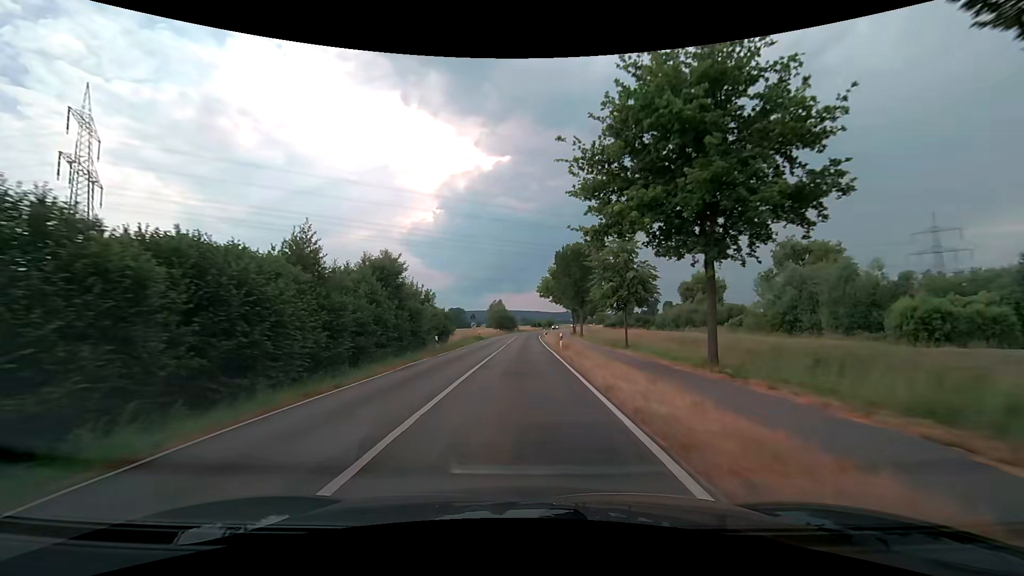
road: secondary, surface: asphalt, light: Day
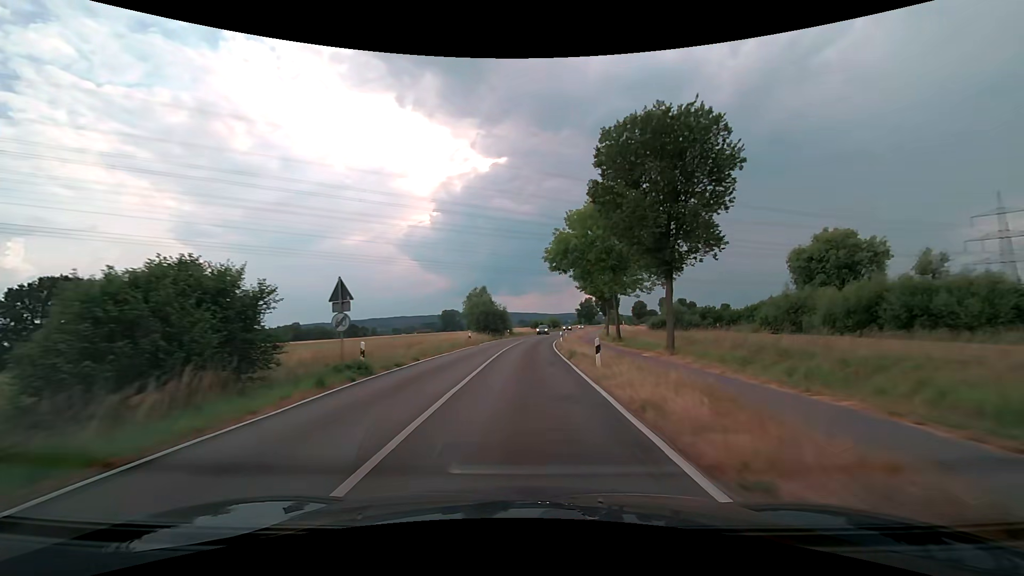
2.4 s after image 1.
(+0.1, +40.4) m; 0°
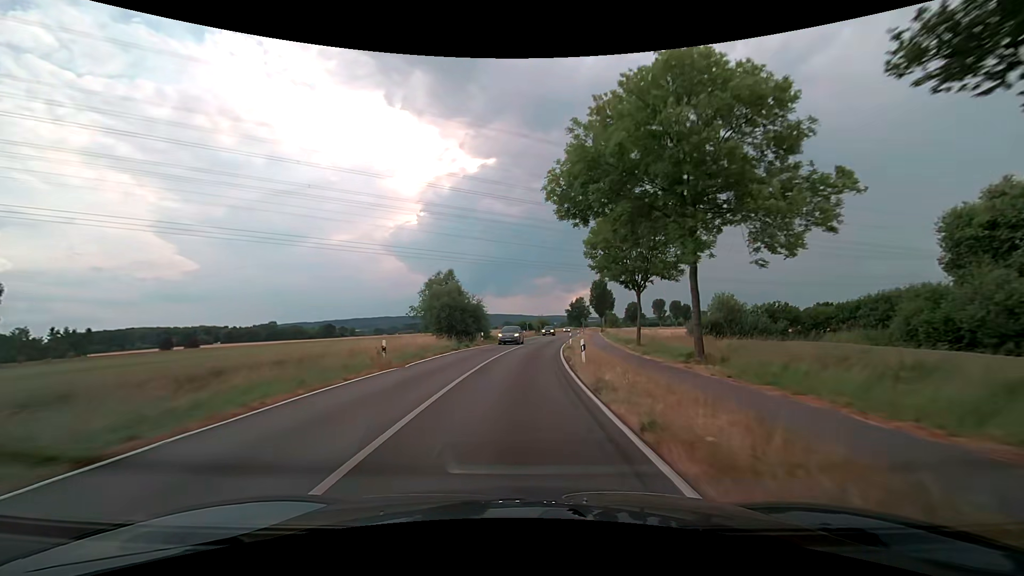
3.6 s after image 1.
(+0.2, +22.1) m; +1°
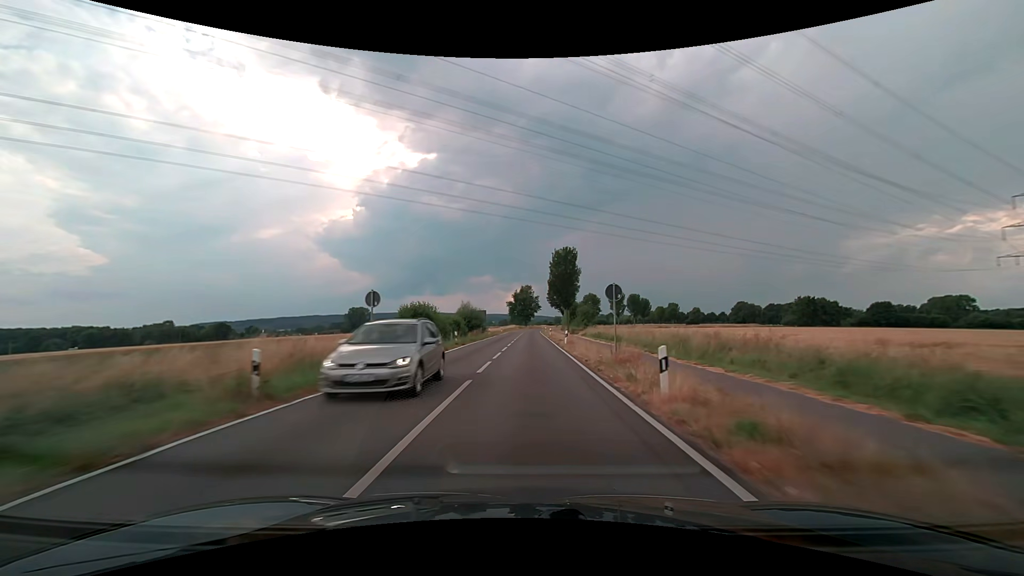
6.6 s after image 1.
(+3.7, +60.1) m; +7°
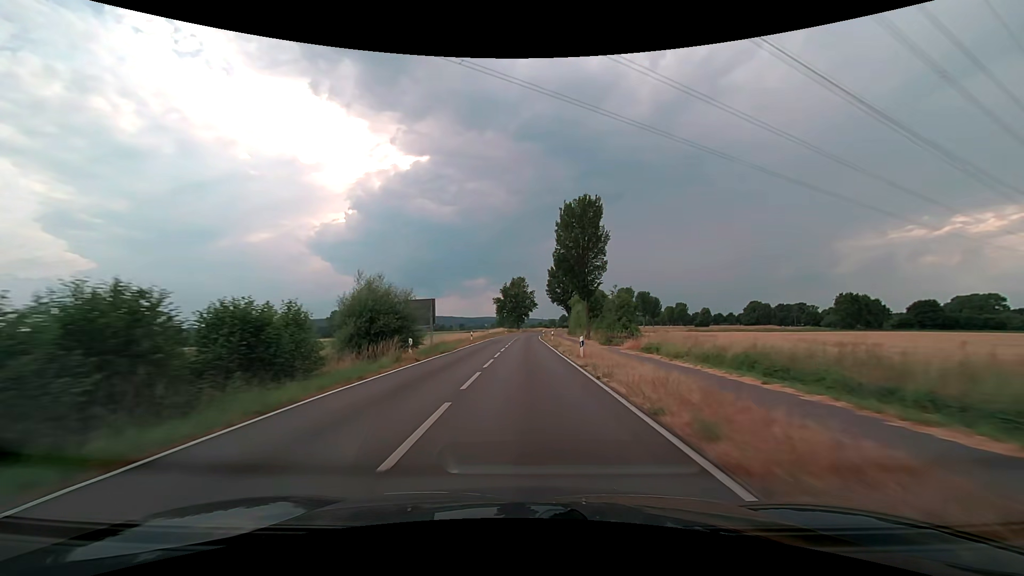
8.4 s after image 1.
(+0.3, +39.3) m; +1°
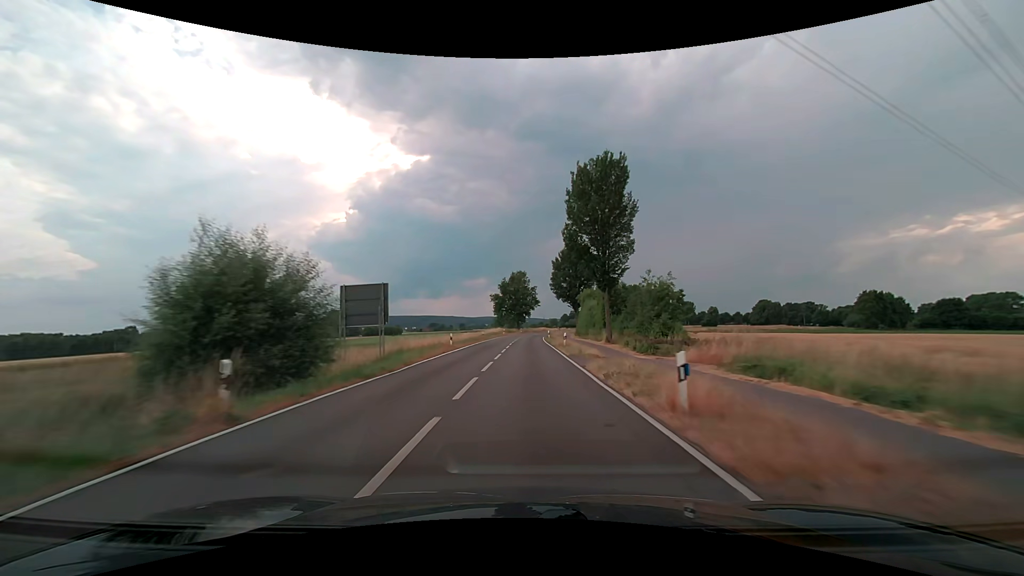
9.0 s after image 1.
(0.0, +13.6) m; 0°
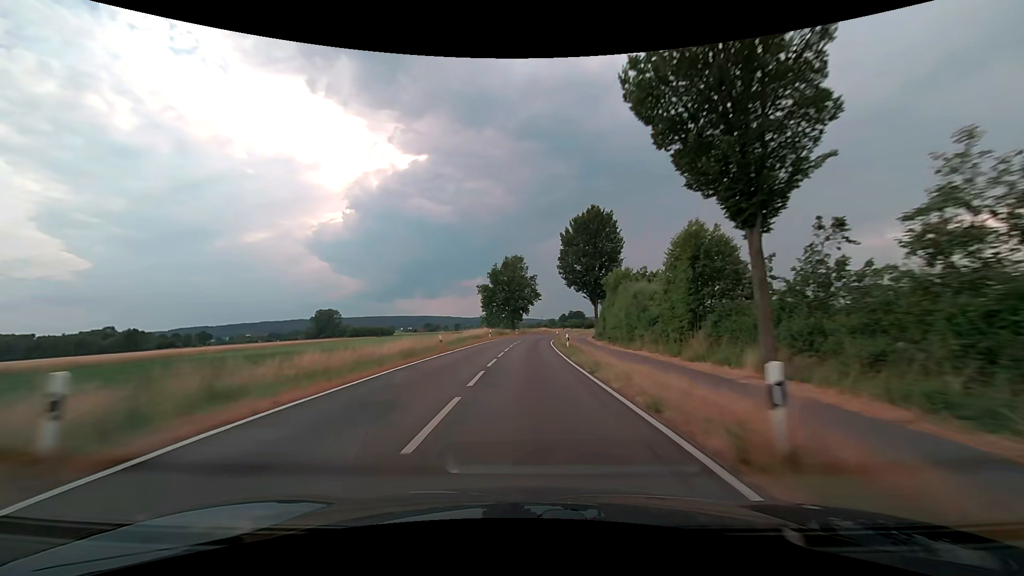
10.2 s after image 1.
(0.0, +28.0) m; 0°
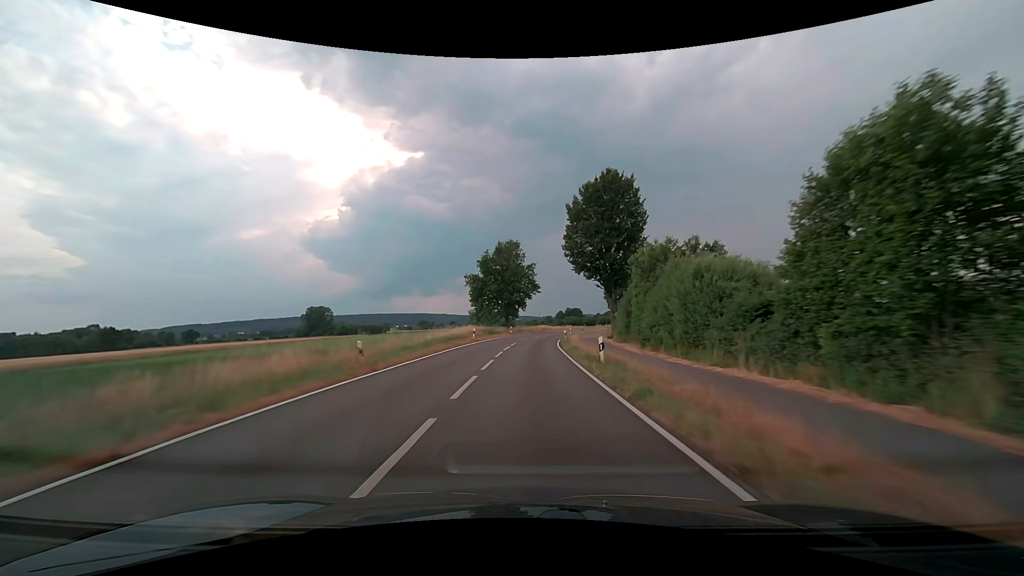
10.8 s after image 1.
(0.0, +14.4) m; +1°
(0, +10) (0, +20) (+1, +30) (+1, +40) (+2, +50) (+3, +60) (+4, +70) (+6, +80) (+8, +89) (+10, +99) m
